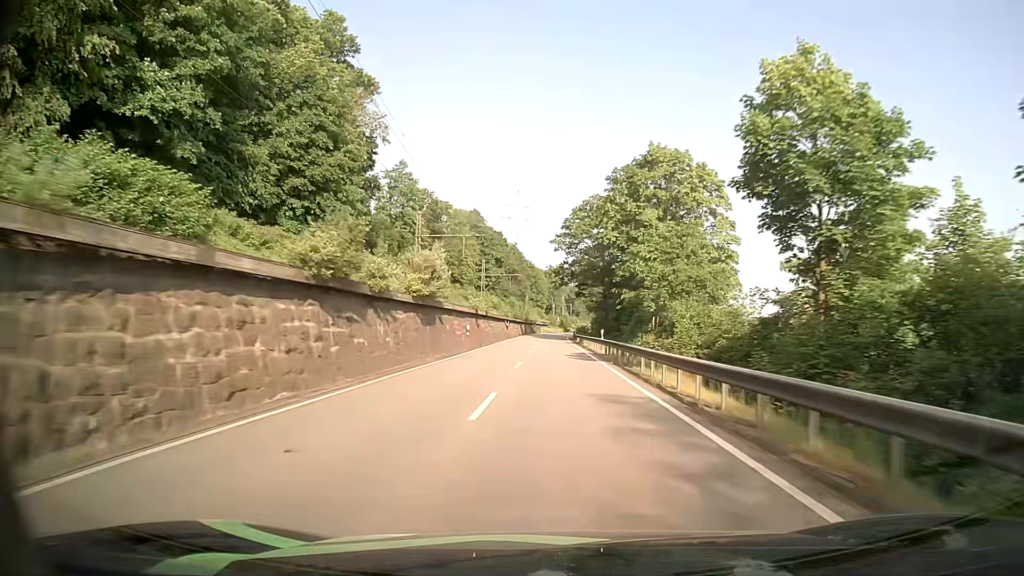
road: primary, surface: asphalt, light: Day
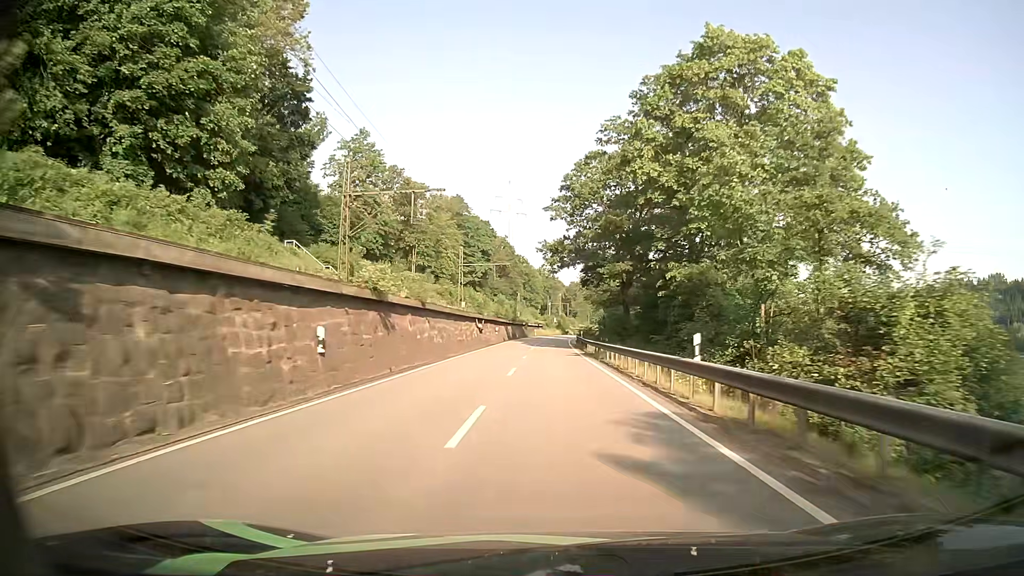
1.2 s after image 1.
(-0.1, +26.1) m; 0°
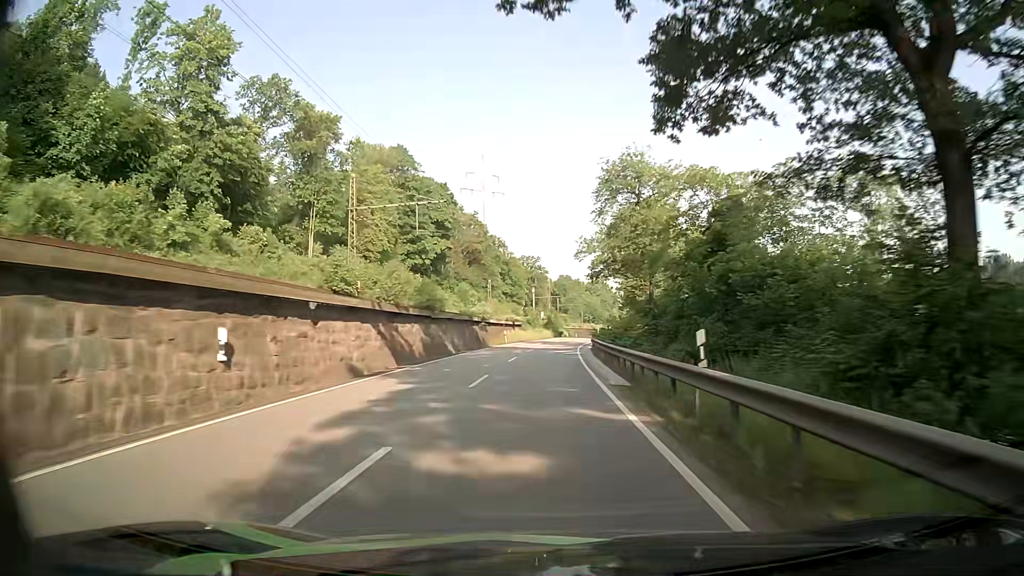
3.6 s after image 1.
(+0.4, +51.8) m; 0°
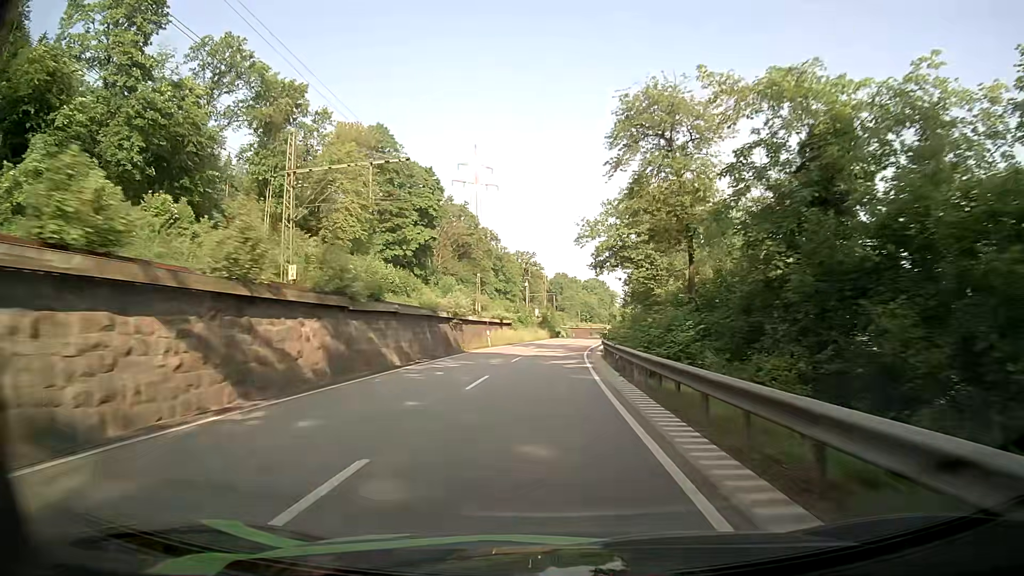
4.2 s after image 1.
(+0.1, +12.8) m; +1°
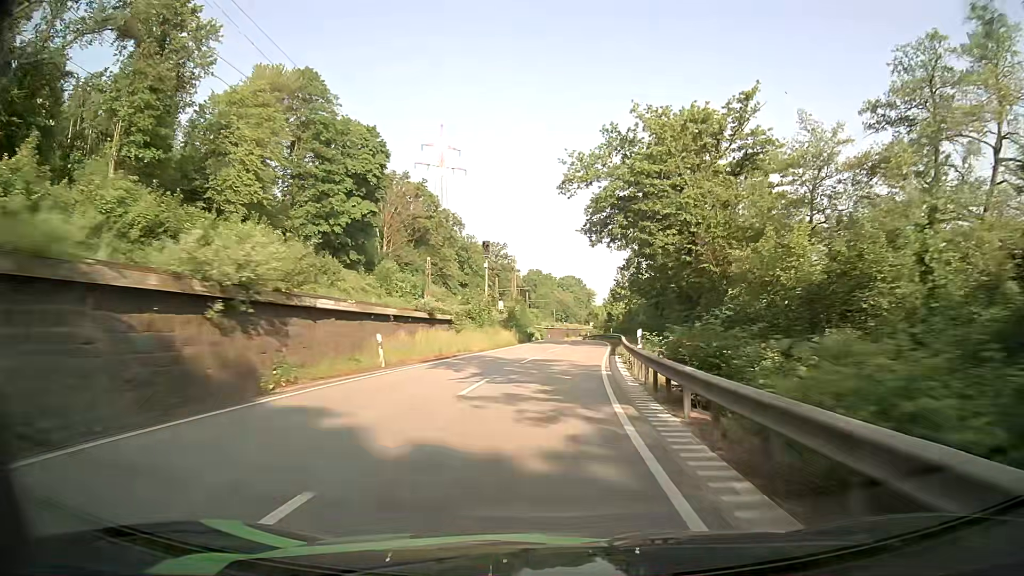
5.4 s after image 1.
(+0.4, +25.2) m; +3°
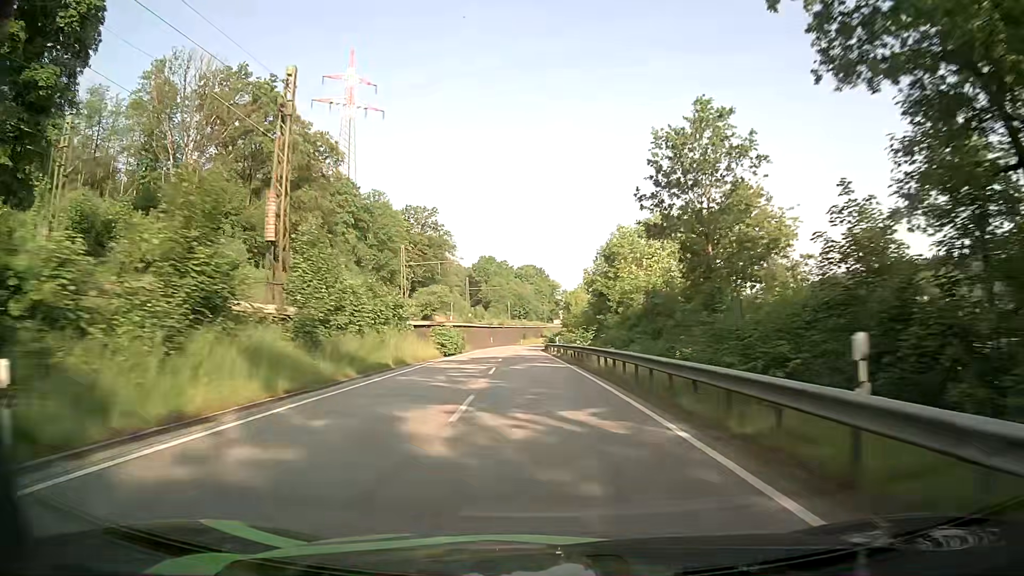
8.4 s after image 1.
(+2.7, +62.8) m; +4°
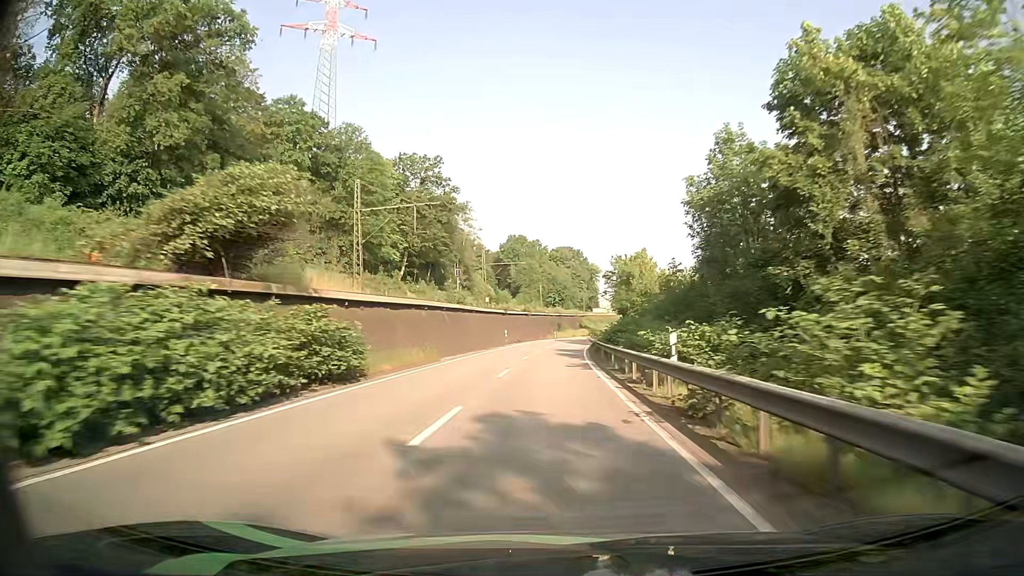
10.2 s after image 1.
(-1.9, +38.4) m; -4°
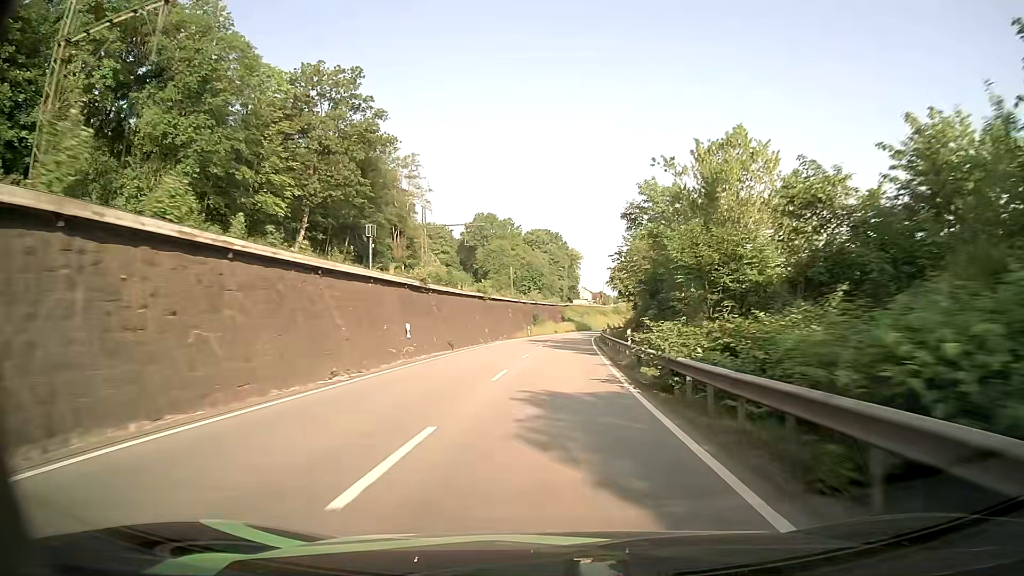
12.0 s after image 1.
(+0.4, +38.8) m; +2°
(0, +10) (0, +20) (+1, +30) (+1, +40) (+2, +50) (+3, +60) (+4, +70) (+5, +80) (+6, +90) (+8, +100) m
